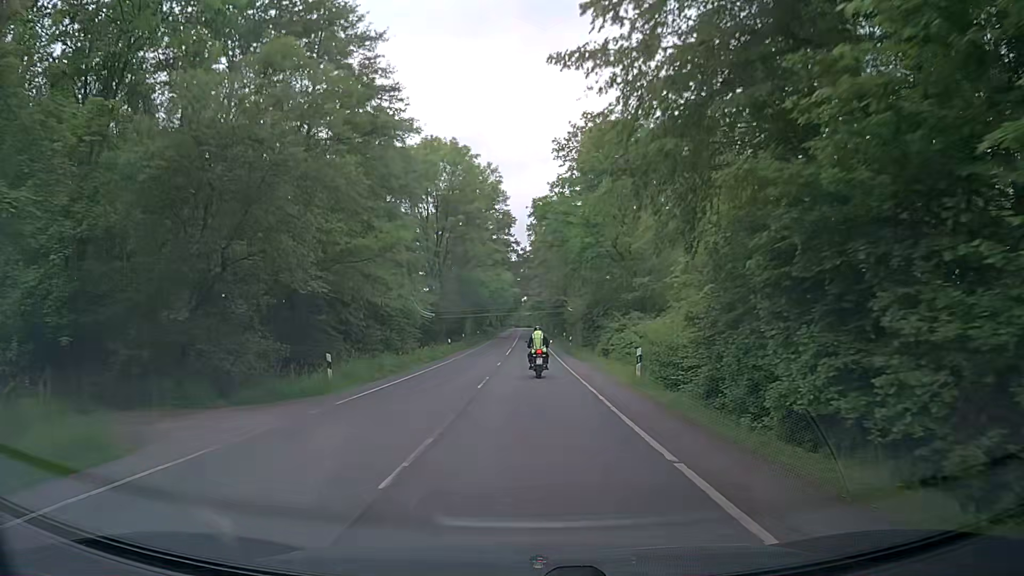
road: secondary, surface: asphalt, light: Day
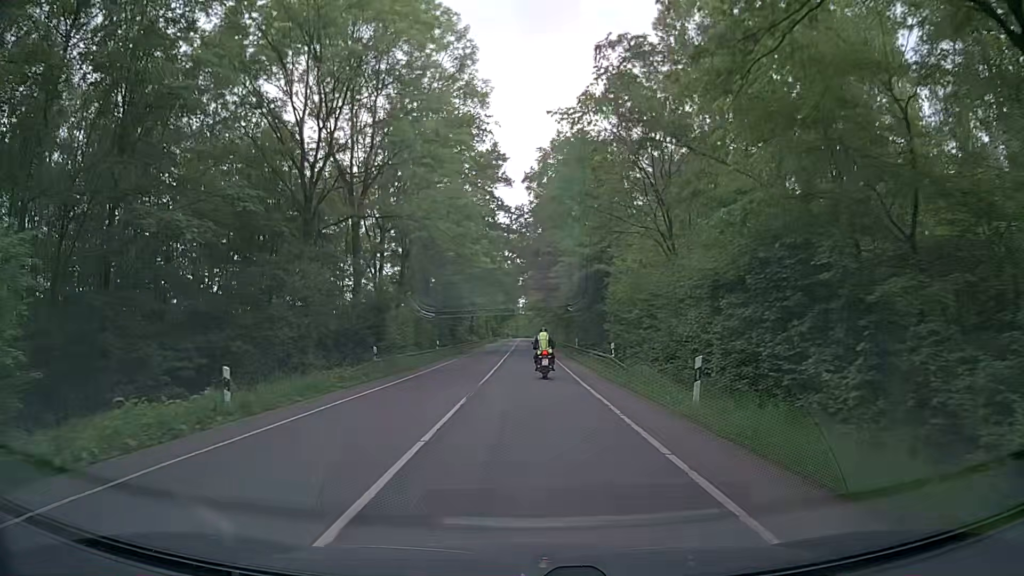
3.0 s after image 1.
(-0.1, +38.0) m; -1°
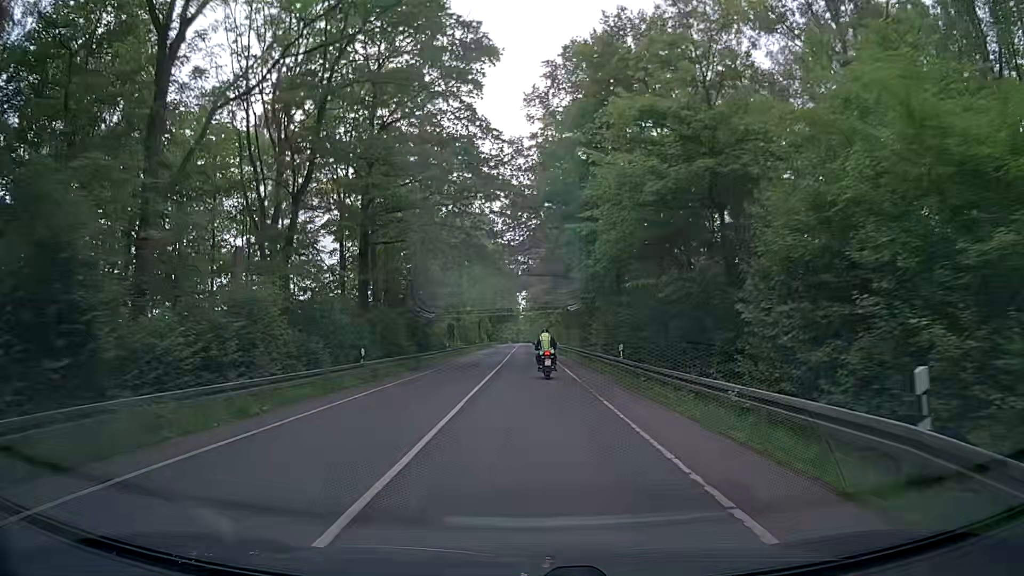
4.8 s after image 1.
(+0.2, +22.4) m; +1°
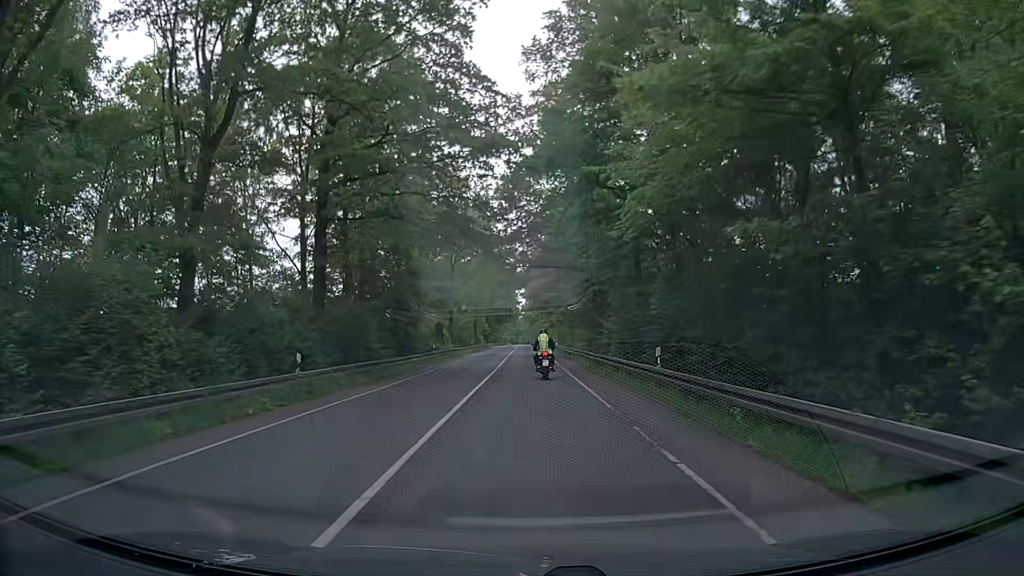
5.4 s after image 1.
(-0.1, +7.5) m; -1°
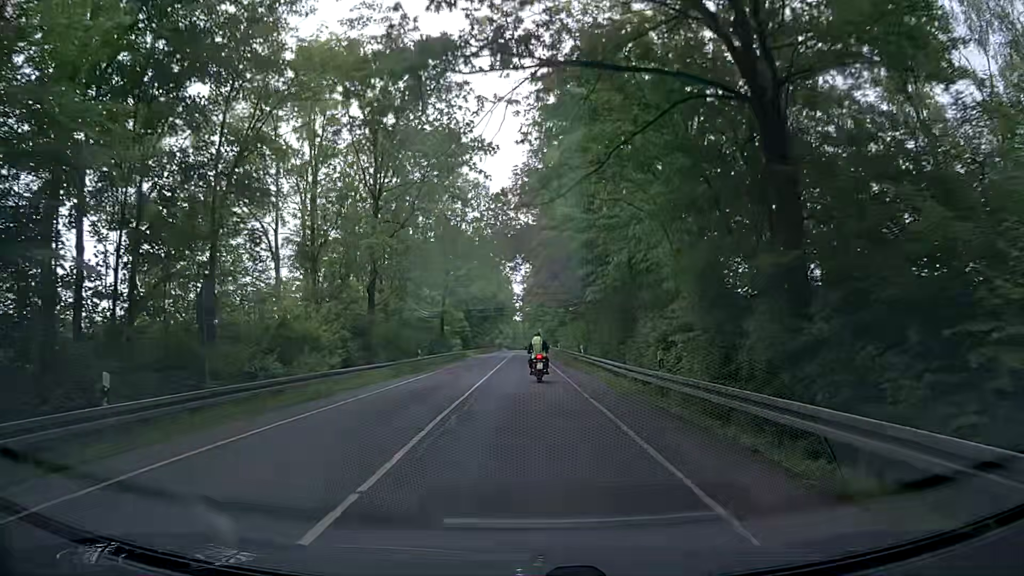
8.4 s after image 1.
(-0.2, +37.4) m; 0°
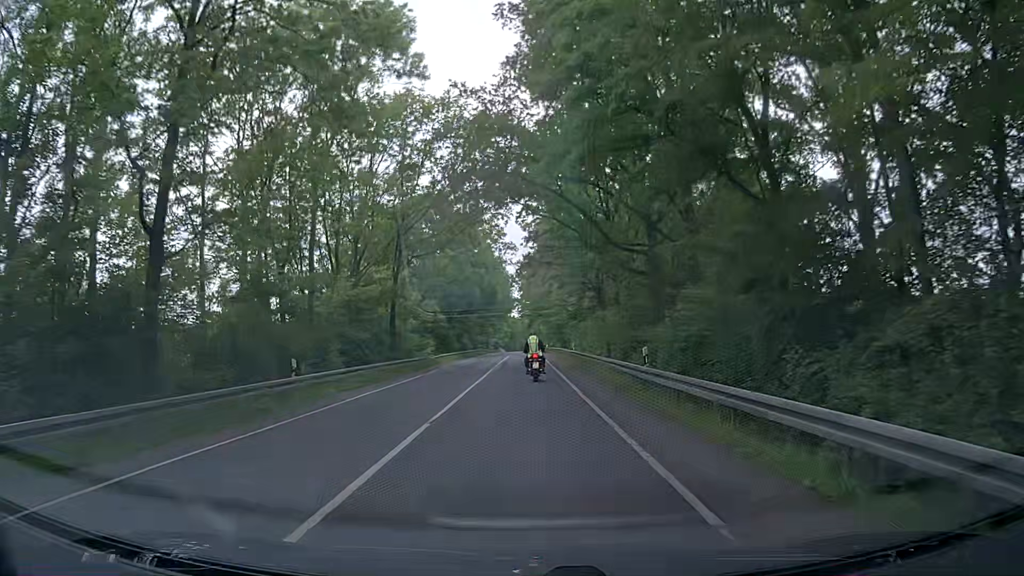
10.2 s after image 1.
(-0.2, +22.5) m; 0°
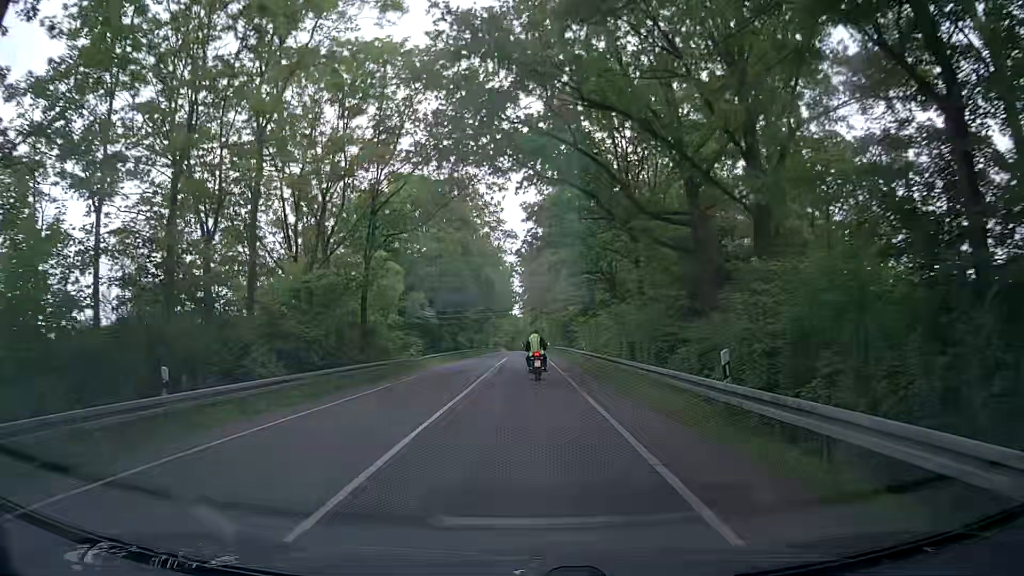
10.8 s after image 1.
(0.0, +7.5) m; 0°
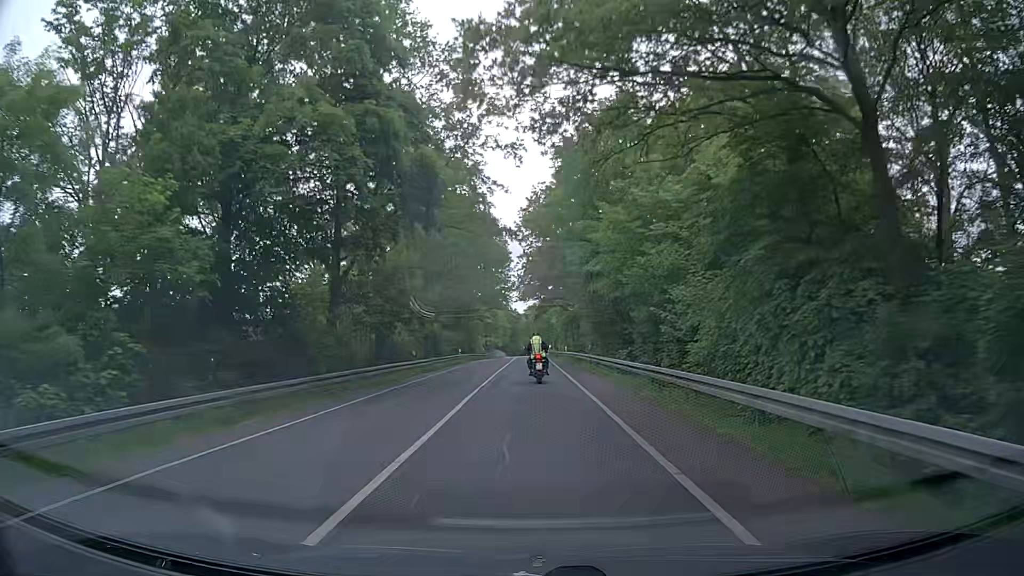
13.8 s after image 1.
(-0.5, +37.4) m; -1°
(0, +10) (0, +20) (0, +30) (+1, +40) (+1, +50) (+1, +60) (+1, +70) (+1, +80) (+1, +90) (+1, +100) m
